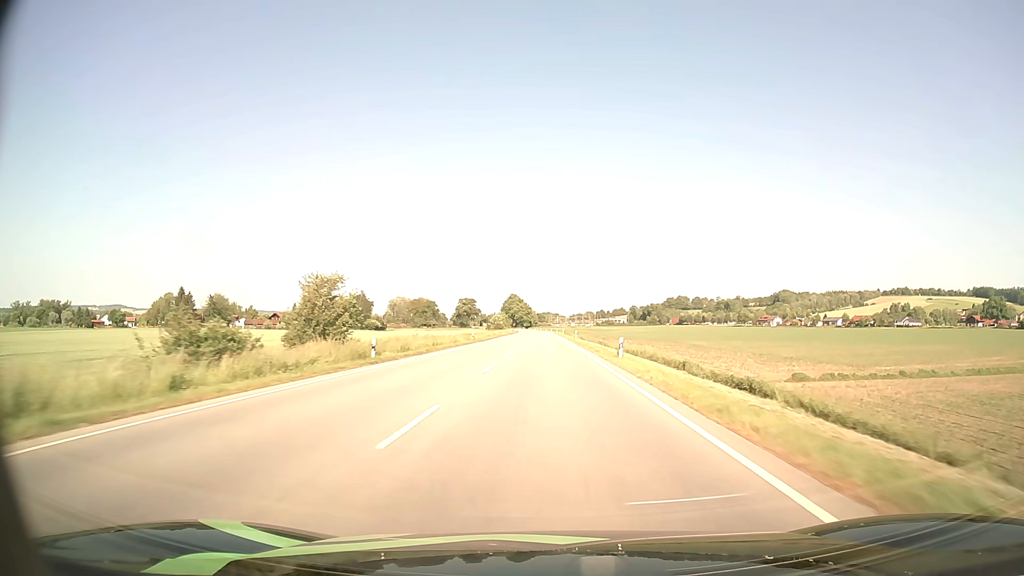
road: primary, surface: asphalt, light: Day
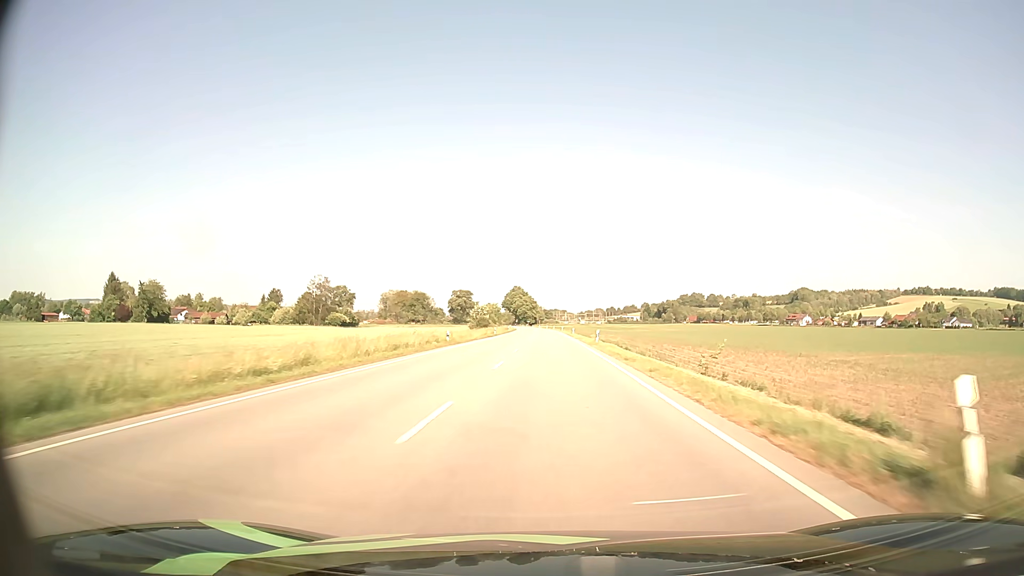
(-0.3, +60.9) m; -1°
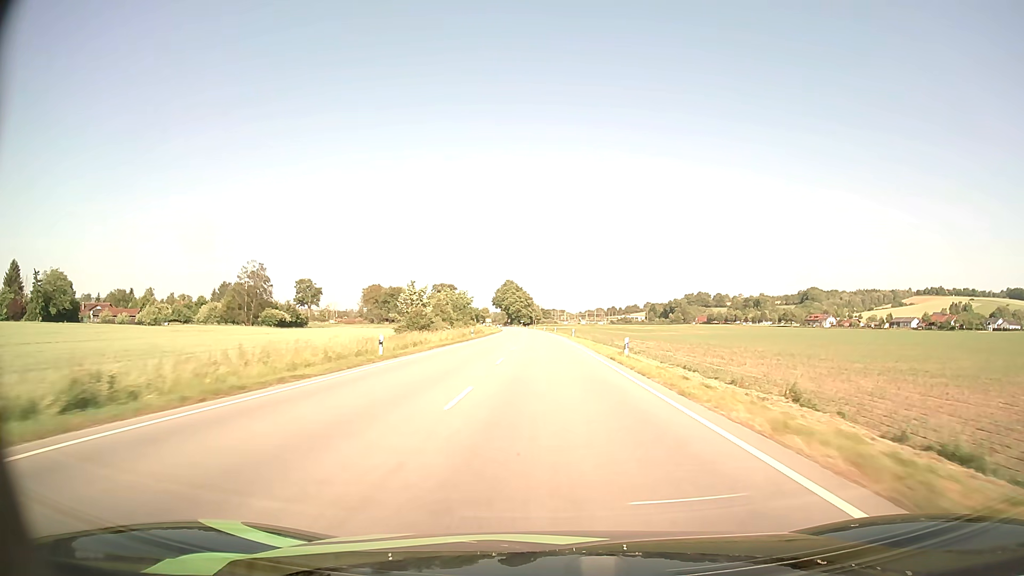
(0.0, +58.1) m; 0°
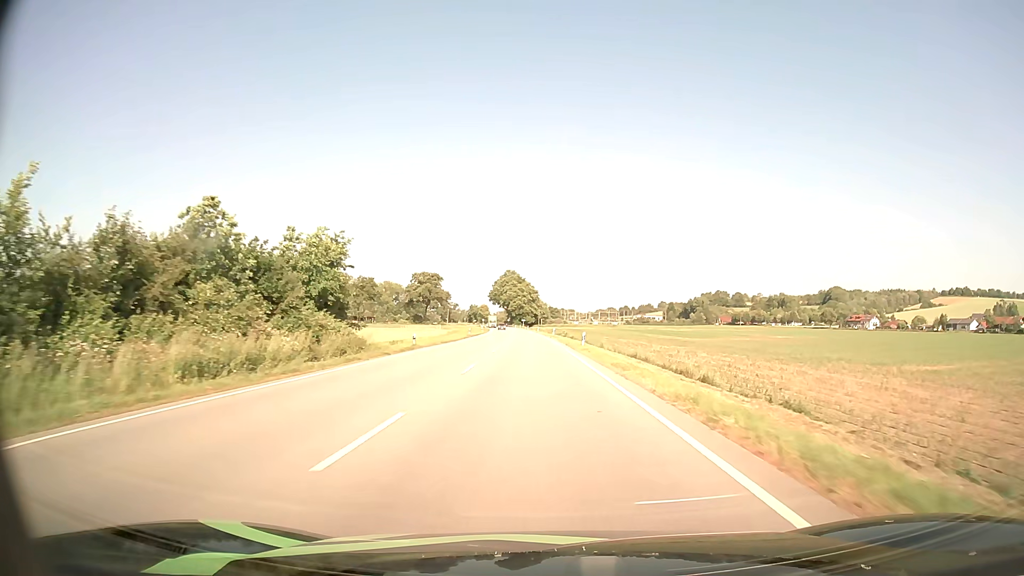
(-0.3, +65.6) m; -1°
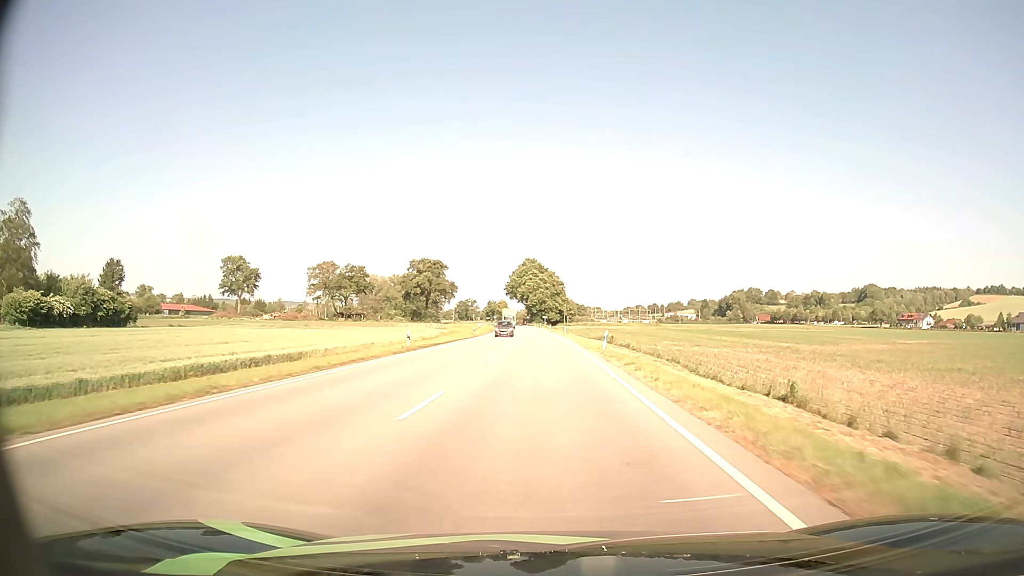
(-0.8, +45.4) m; -2°
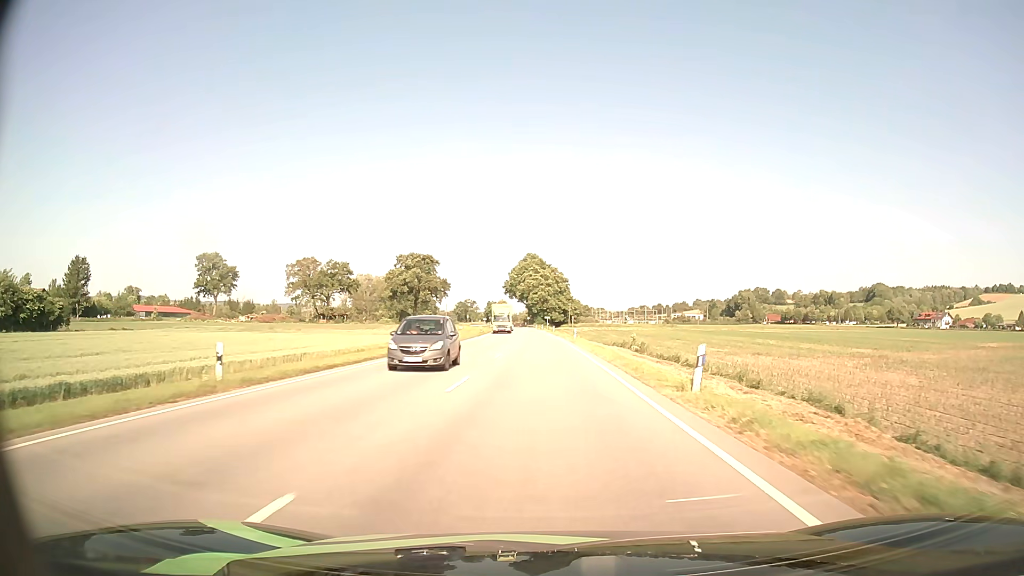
(0.0, +20.5) m; 0°
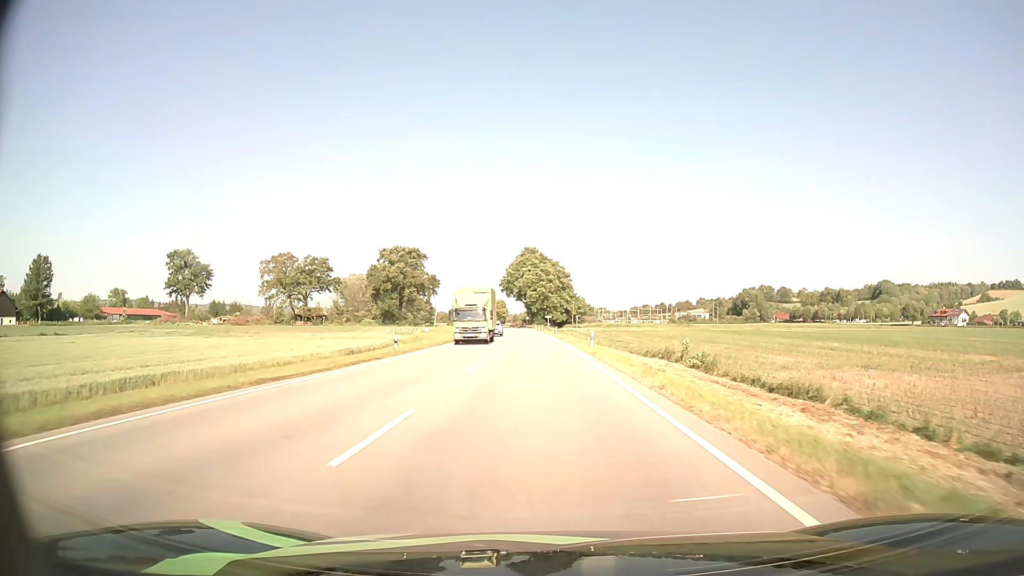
(0.0, +19.2) m; 0°
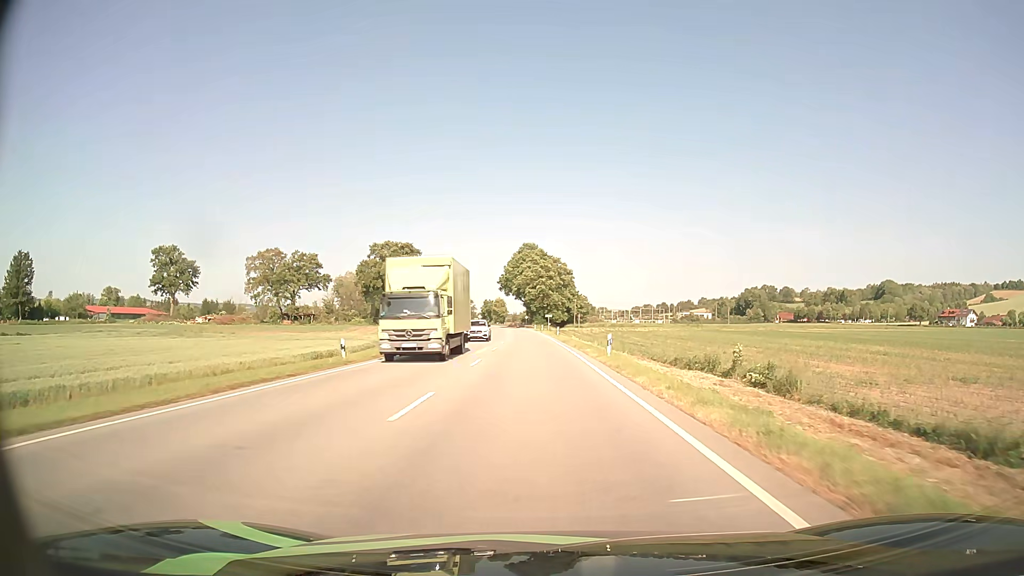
(0.0, +9.2) m; 0°
(0, +10) (0, +20) (0, +30) (-1, +40) (-1, +50) (-1, +60) (-2, +70) (-2, +80) (-3, +90) (-3, +100) m
